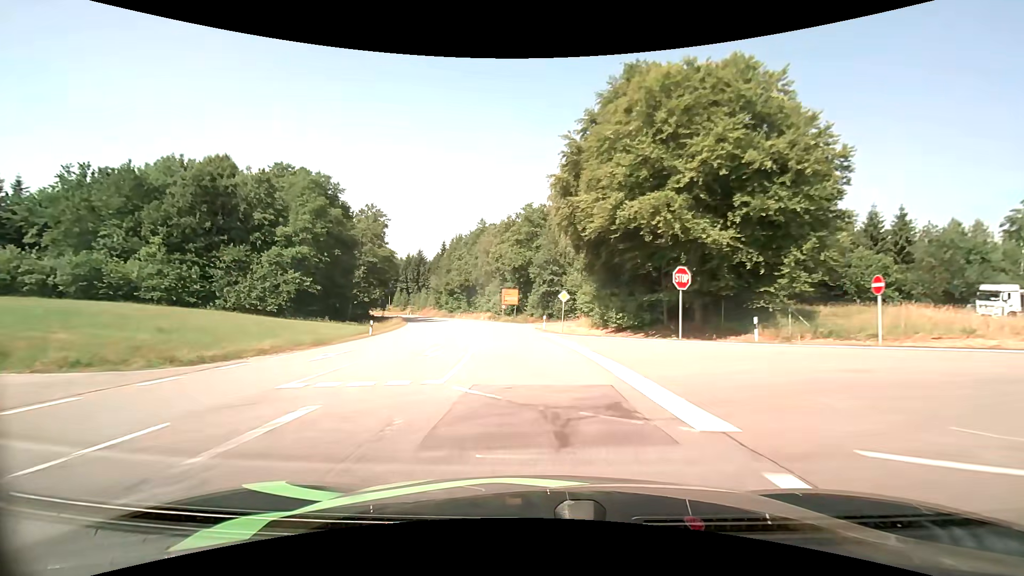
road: primary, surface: asphalt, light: Day
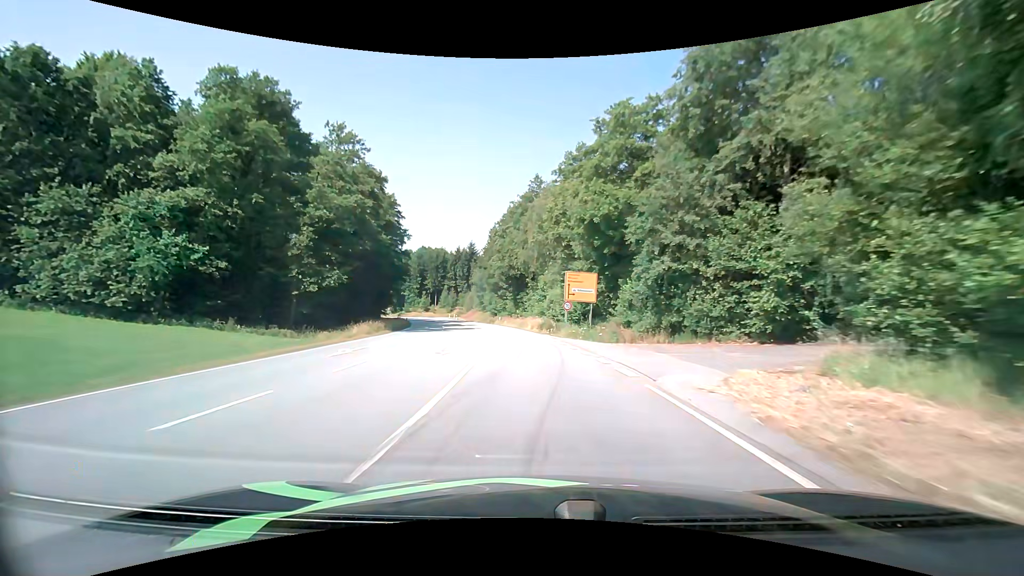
(-2.2, +33.5) m; -7°
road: secondary
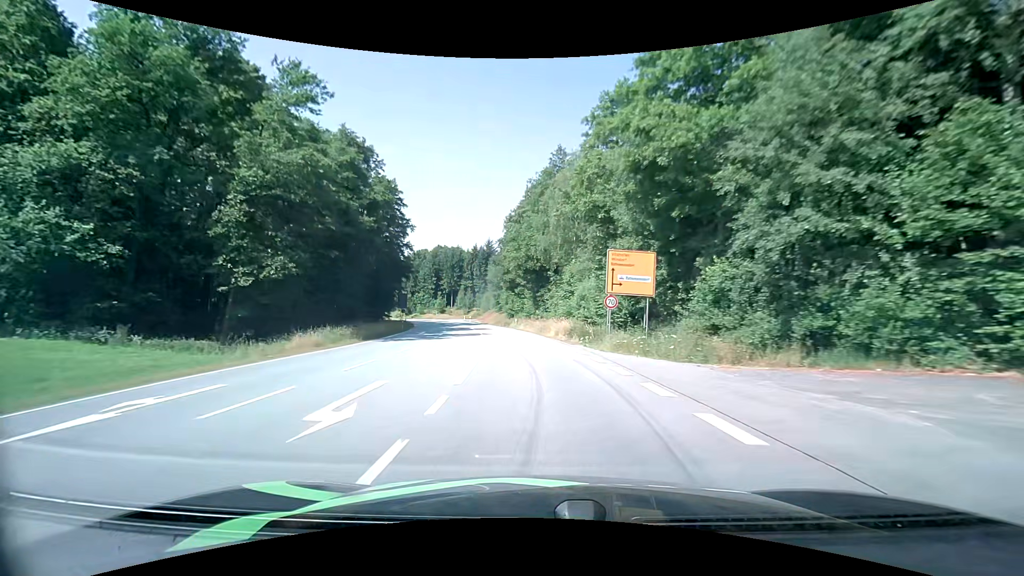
(-0.3, +11.6) m; -3°
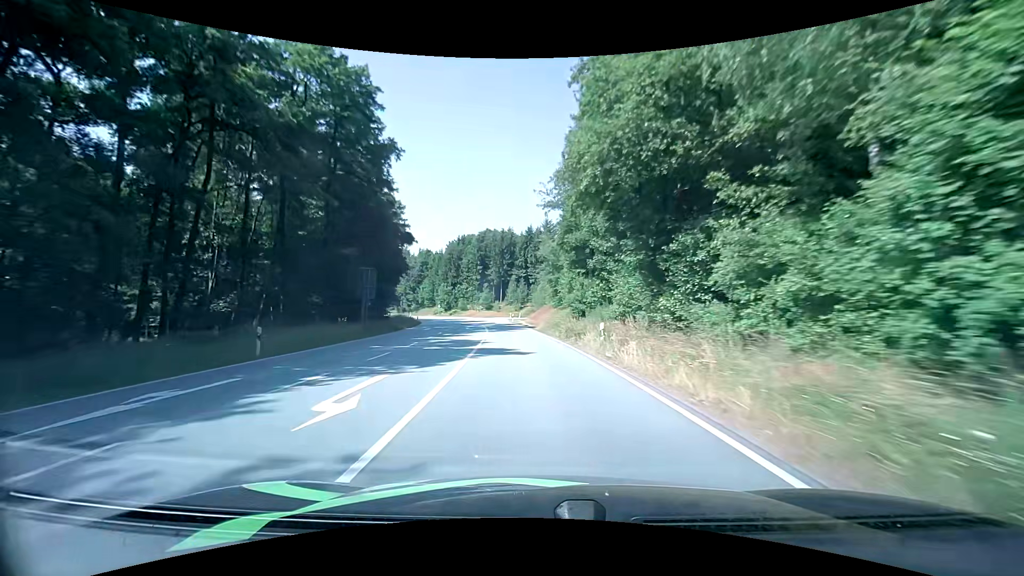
(-2.2, +35.1) m; -7°
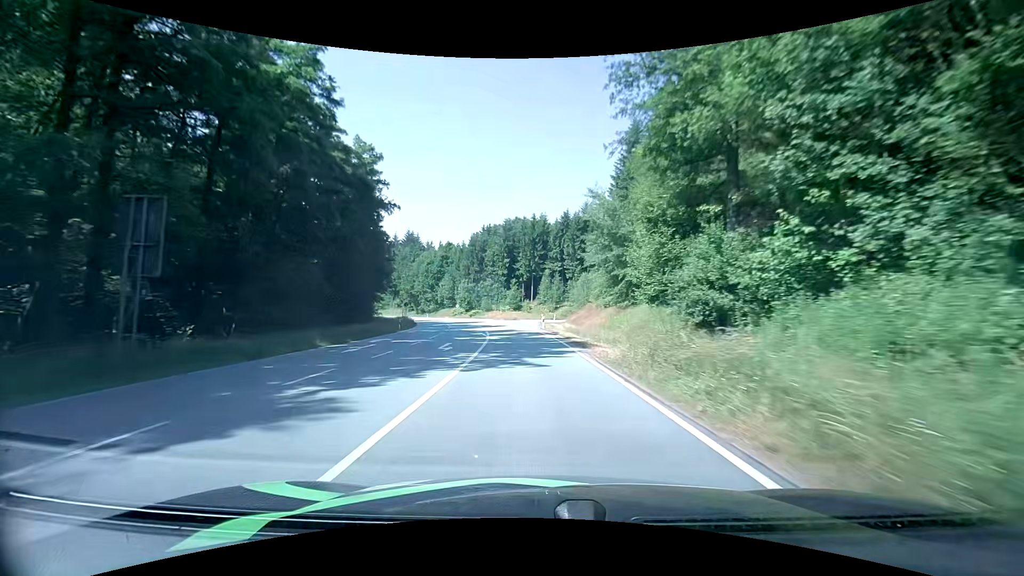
(-0.8, +23.3) m; -3°
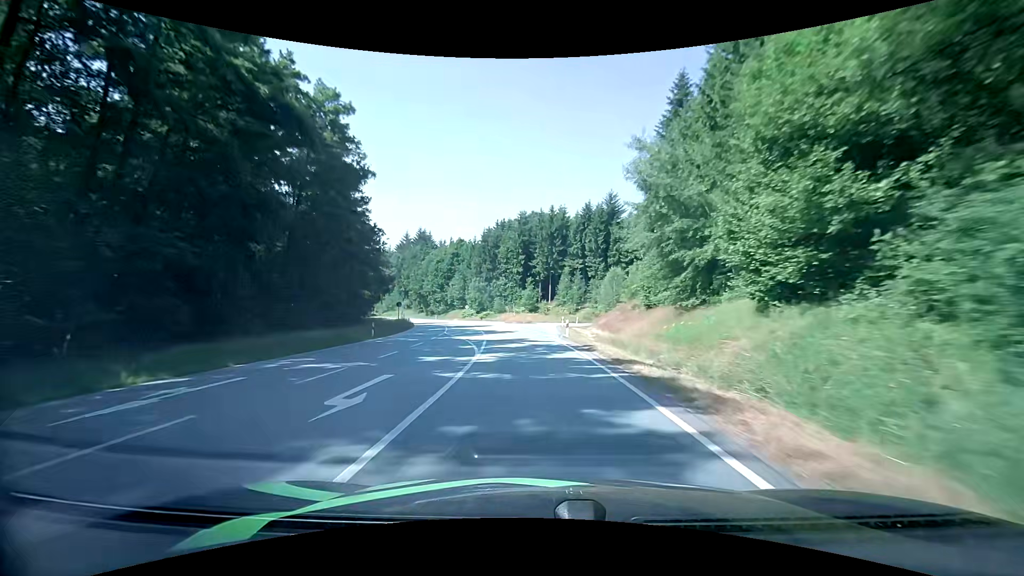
(-0.4, +11.6) m; -3°
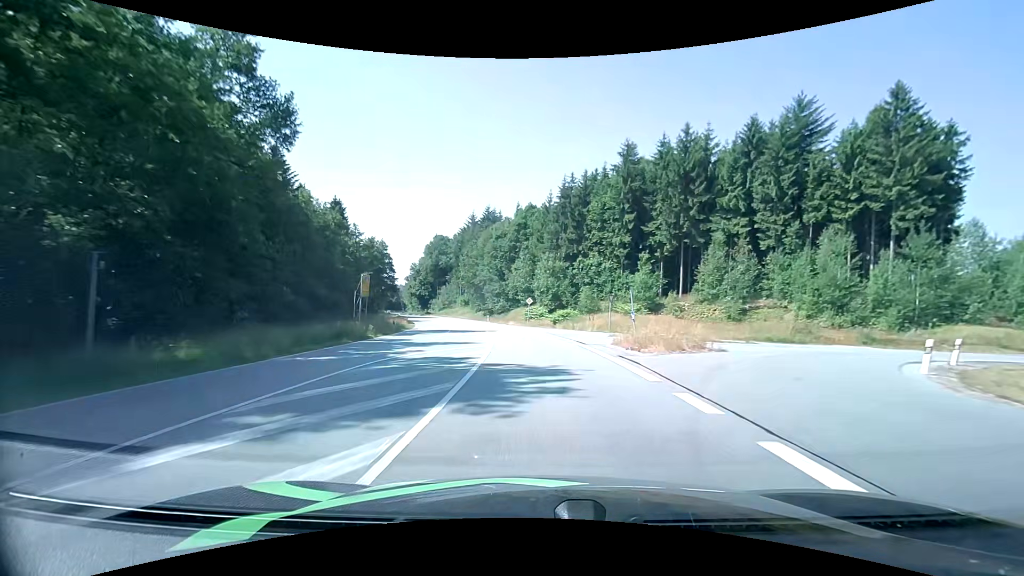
(-3.8, +46.6) m; -10°
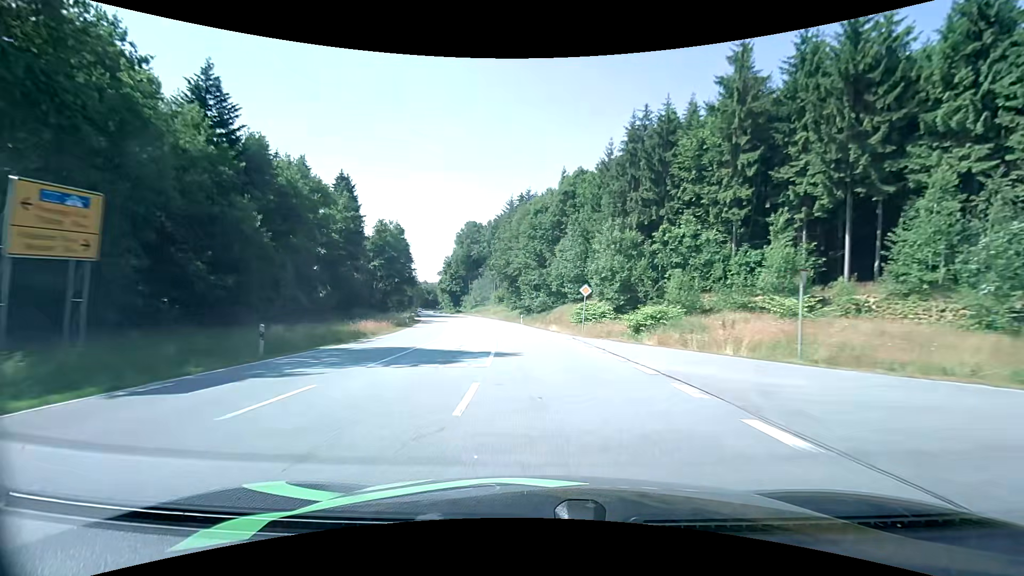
(-1.1, +23.8) m; -5°
(0, +10) (-1, +20) (-2, +30) (-3, +40) (-4, +50) (-6, +60) (-8, +69) (-10, +79) (-12, +89) (-15, +99) m
